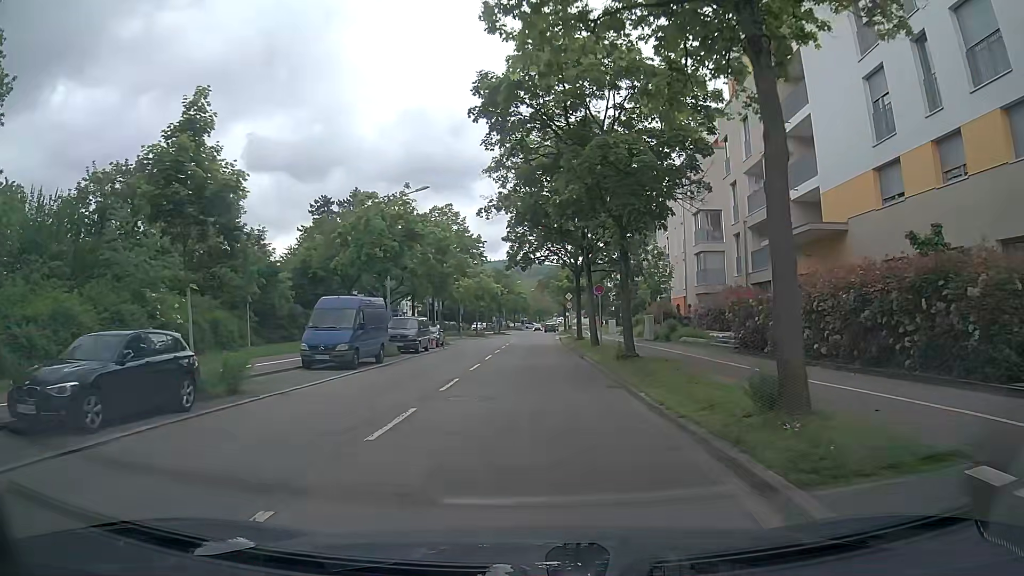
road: tertiary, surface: asphalt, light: Day
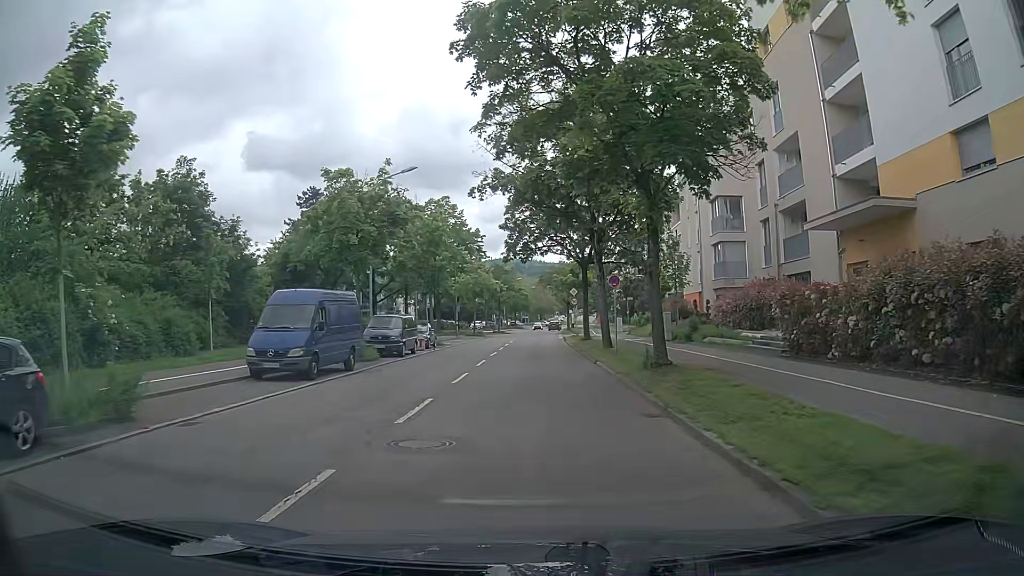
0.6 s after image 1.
(0.0, +4.6) m; 0°
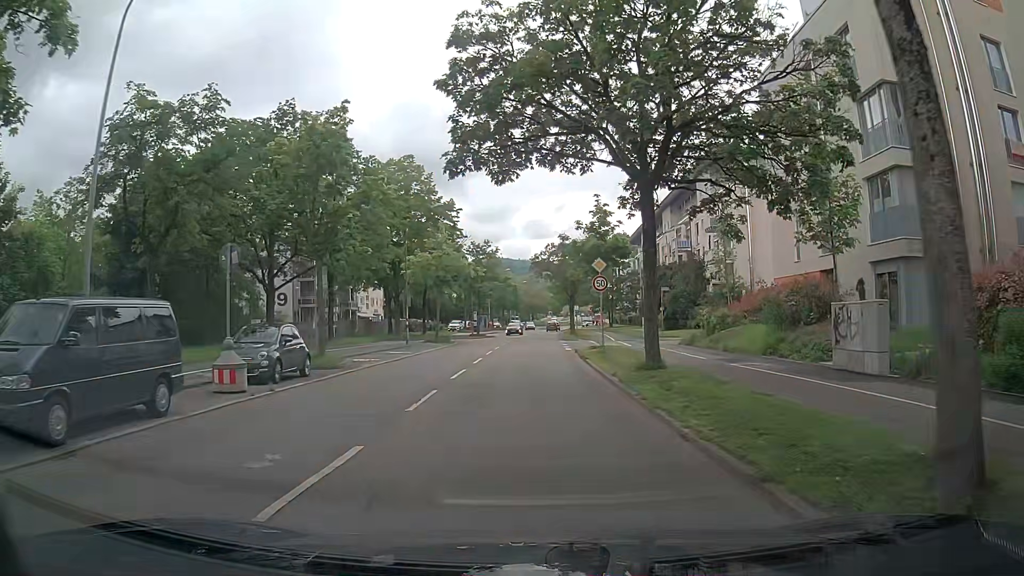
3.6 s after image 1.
(+0.2, +22.8) m; +1°
(0, +10) (0, +20) (0, +30) (0, +40) (0, +50) (0, +60) (+1, +70) (+1, +80) (+2, +90) (+2, +100) m
